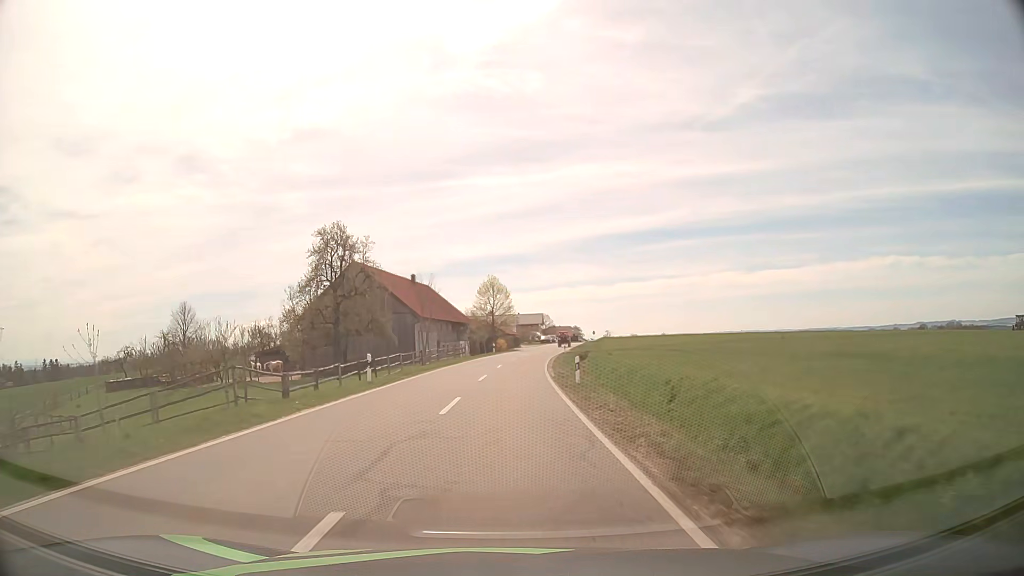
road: tertiary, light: Day
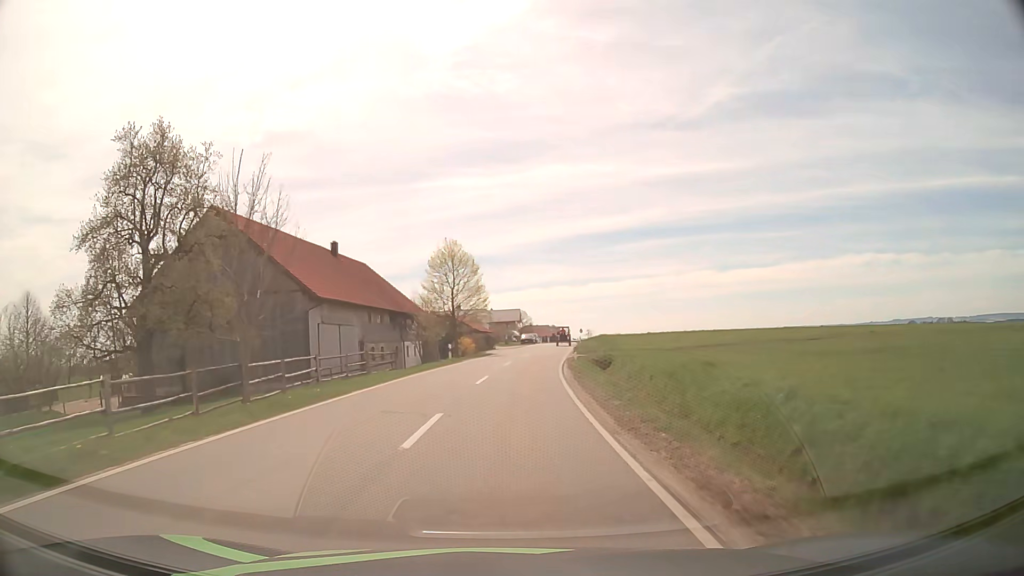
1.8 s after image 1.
(+0.3, +28.6) m; +2°
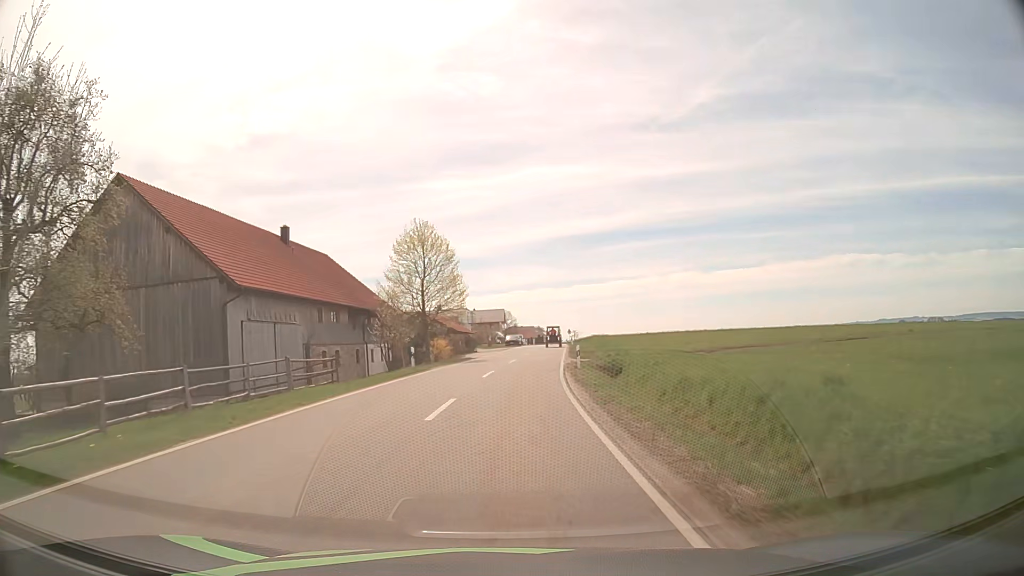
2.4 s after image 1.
(+0.1, +9.2) m; +1°
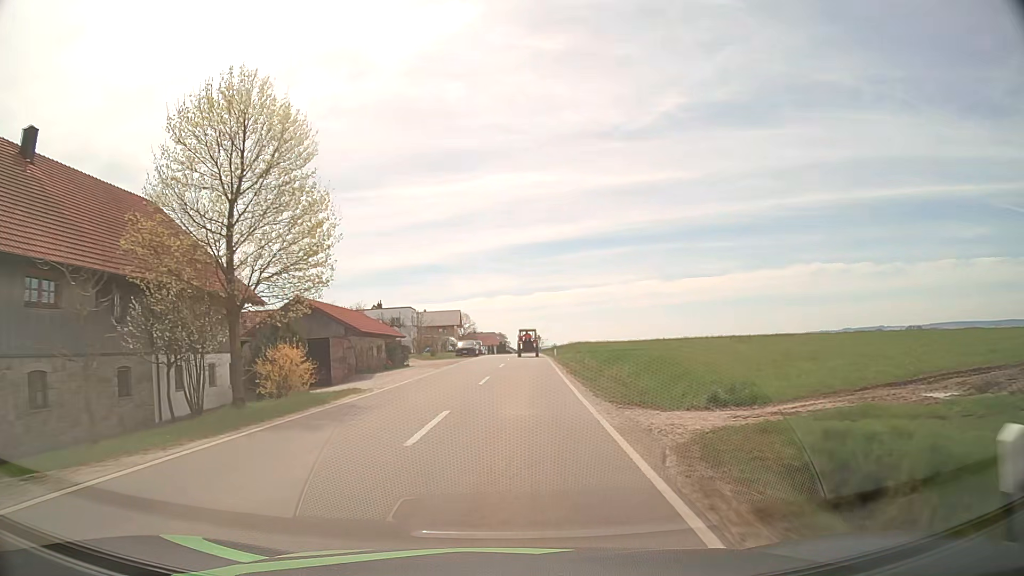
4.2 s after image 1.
(+0.7, +26.0) m; +3°
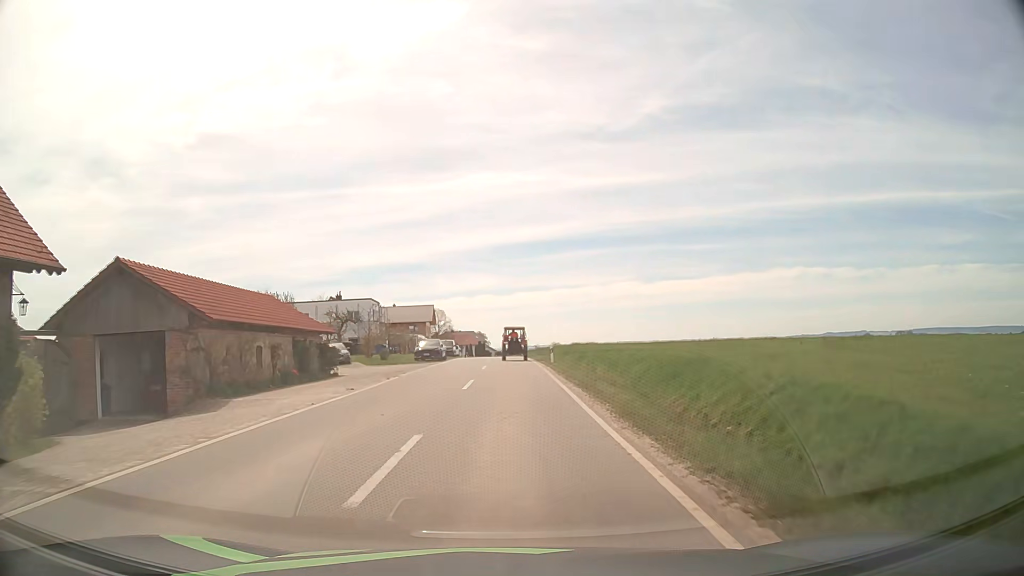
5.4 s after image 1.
(+0.2, +15.3) m; +2°
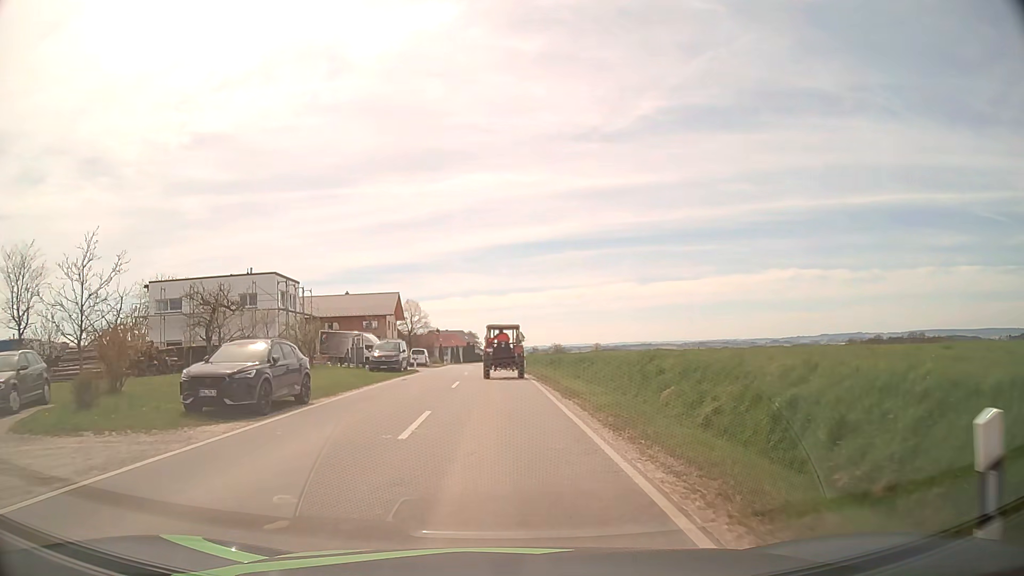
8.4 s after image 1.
(+0.2, +32.3) m; +1°
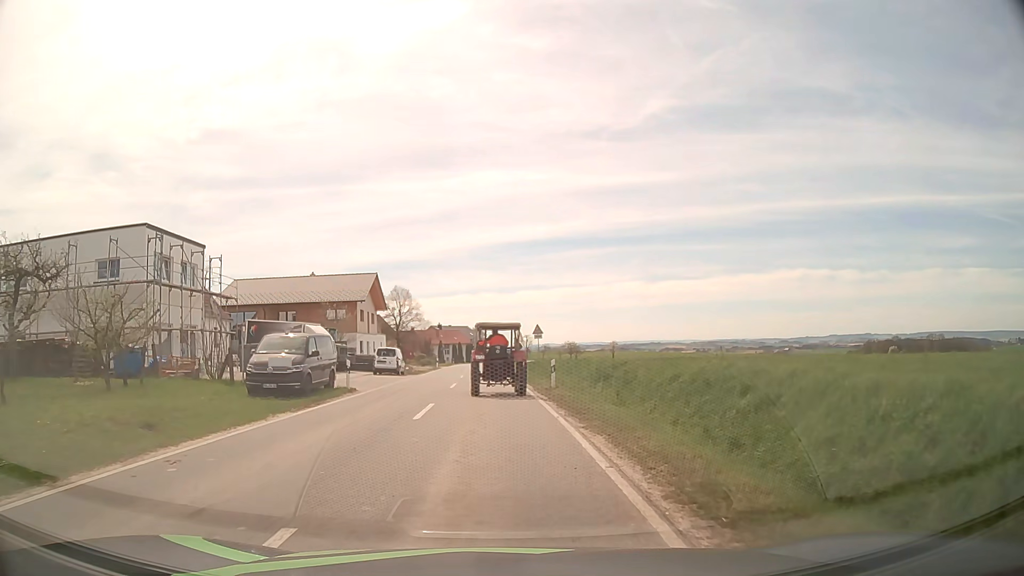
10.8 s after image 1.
(-0.2, +20.2) m; -1°
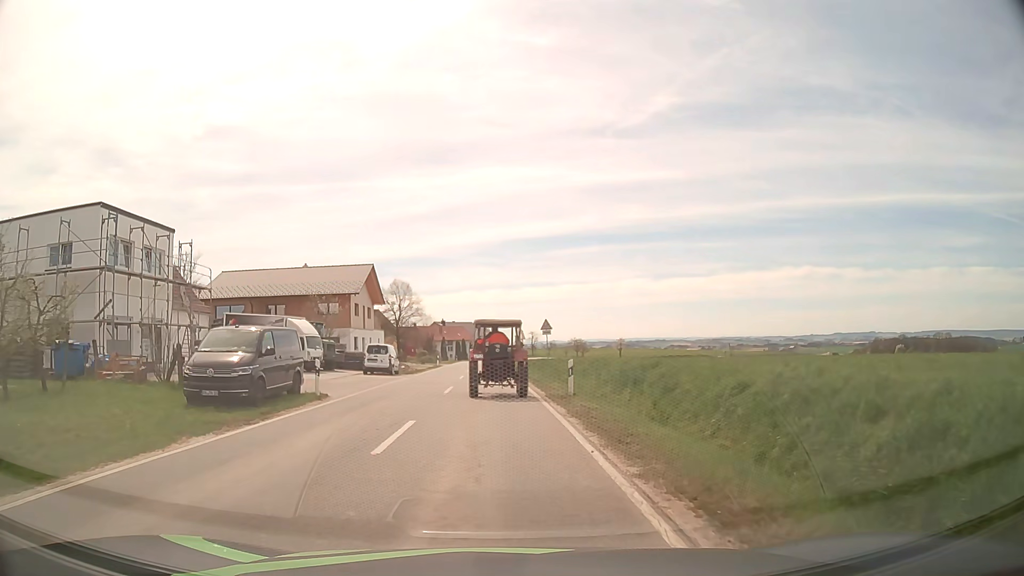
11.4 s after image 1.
(0.0, +4.4) m; -1°
(0, +10) (0, +20) (-1, +30) (-1, +40) (-1, +50) (-2, +60) (-2, +70) (-2, +80) (-3, +90) (-3, +100) m
